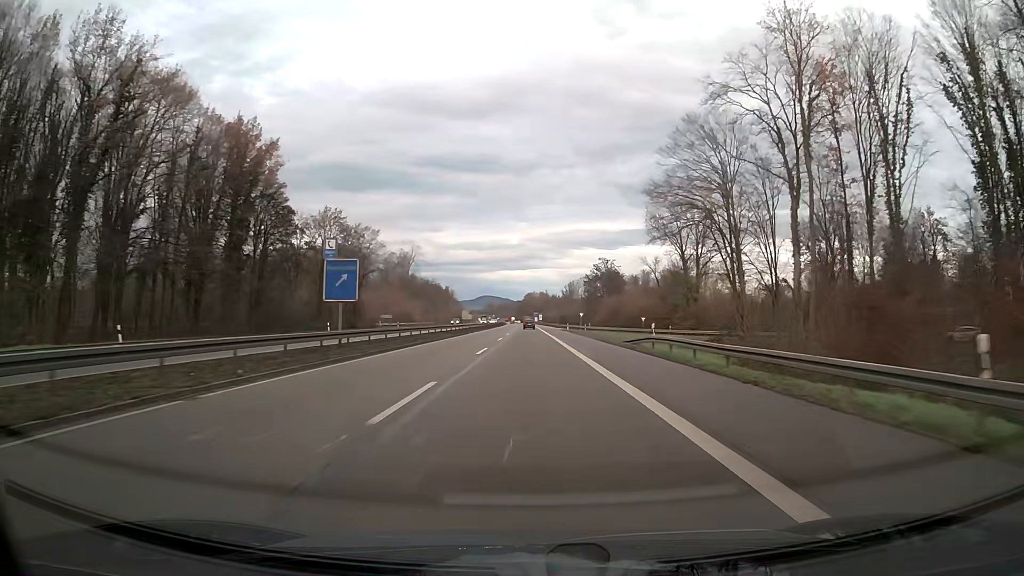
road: trunk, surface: asphalt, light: Day
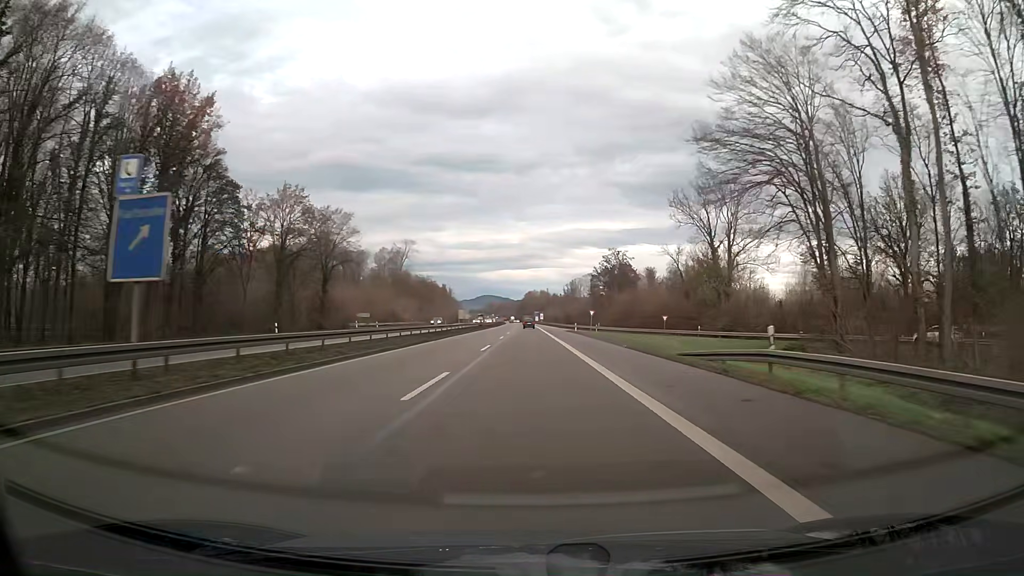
(0.0, +15.8) m; 0°
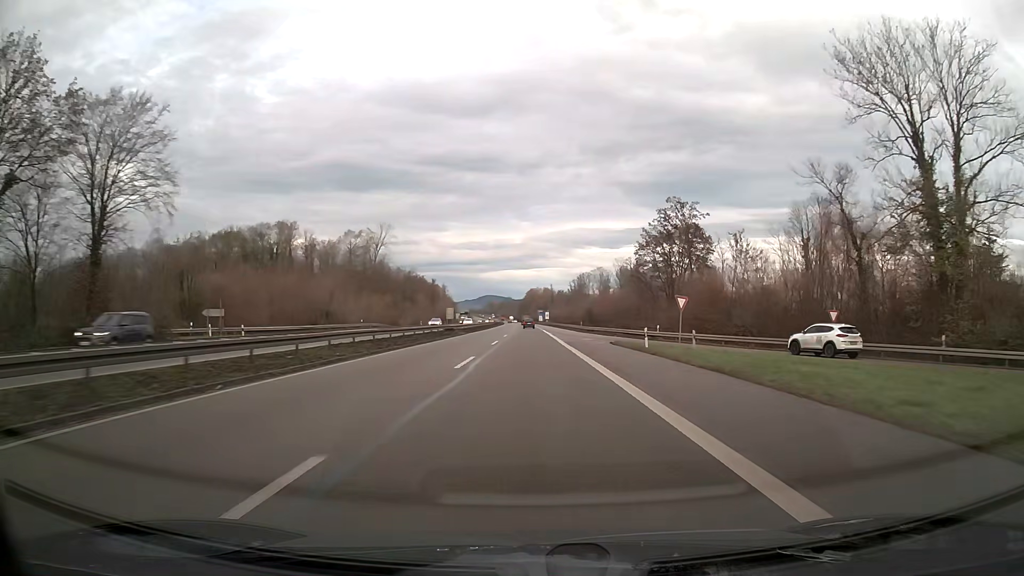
(-0.1, +47.4) m; 0°
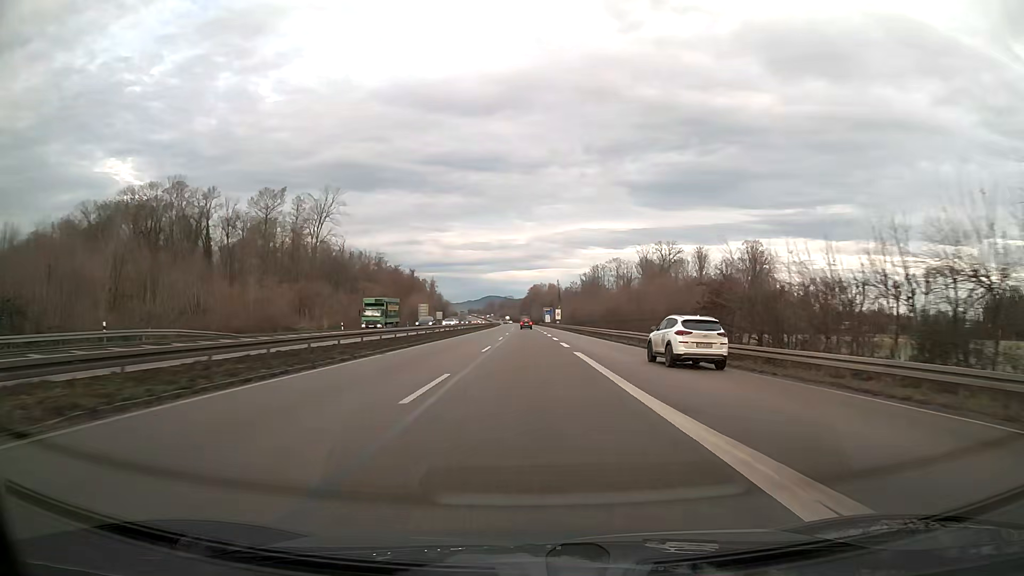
(-0.2, +63.2) m; 0°
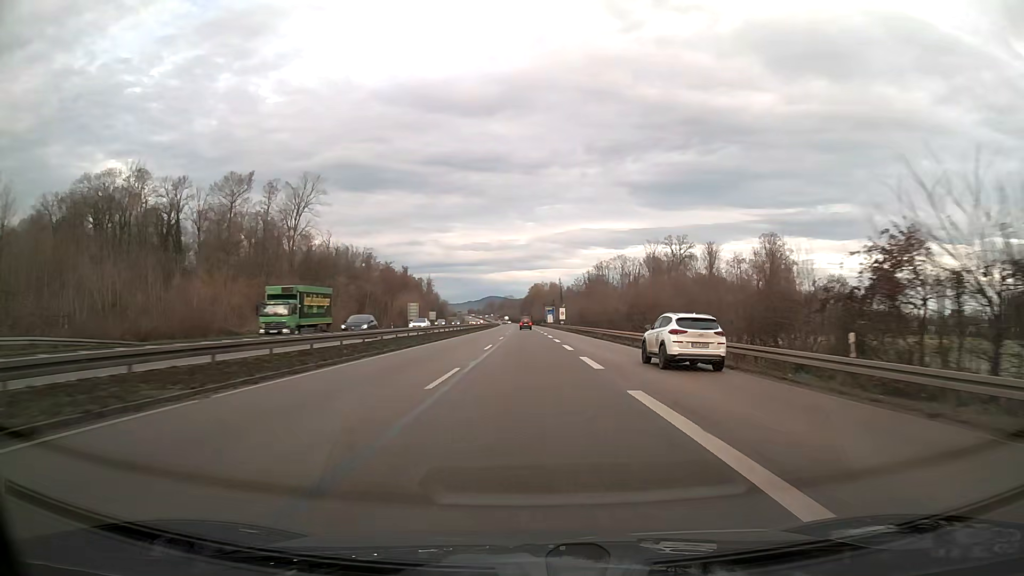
(0.0, +15.8) m; 0°
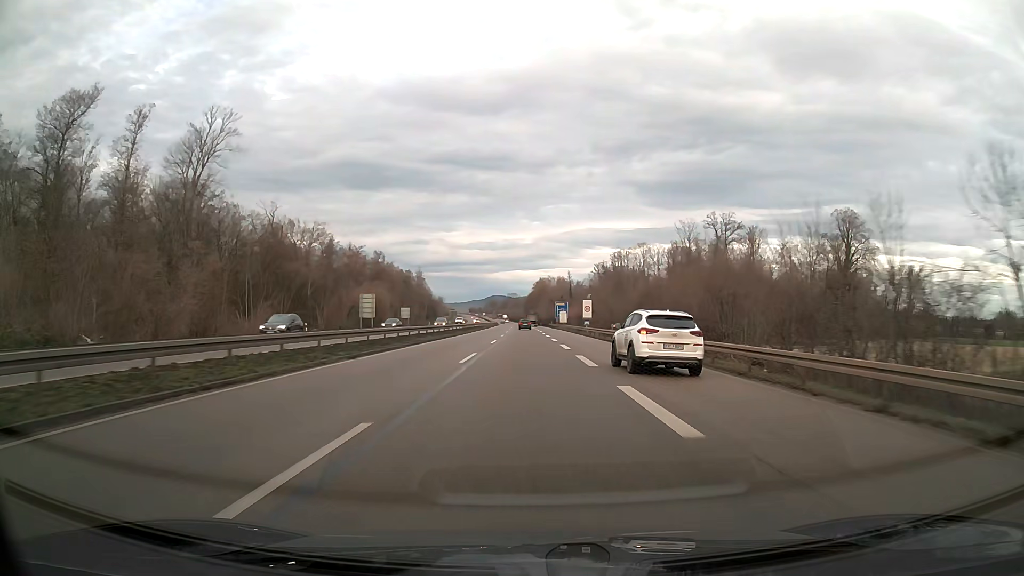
(-0.1, +47.4) m; 0°
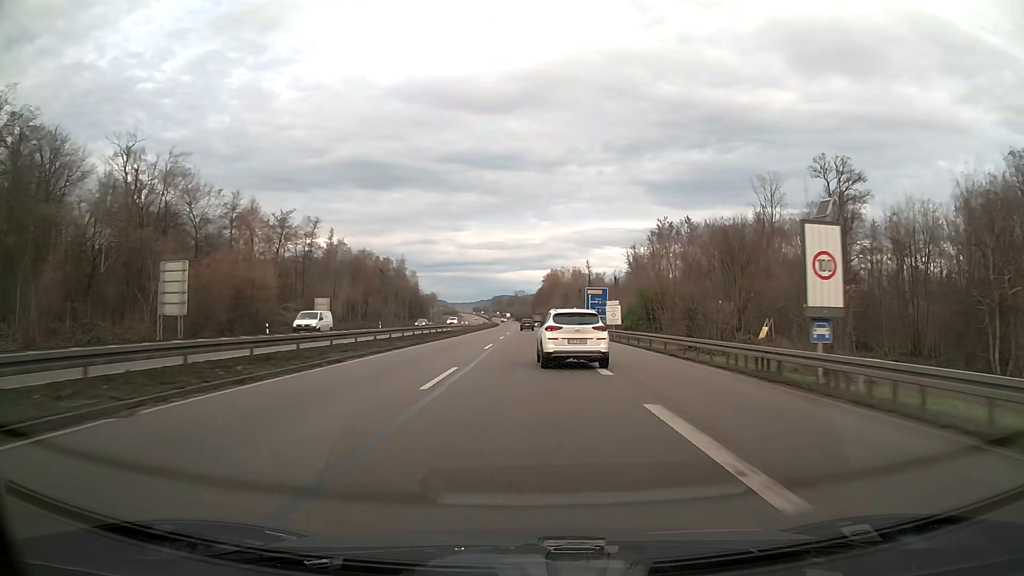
(-0.4, +63.1) m; -1°
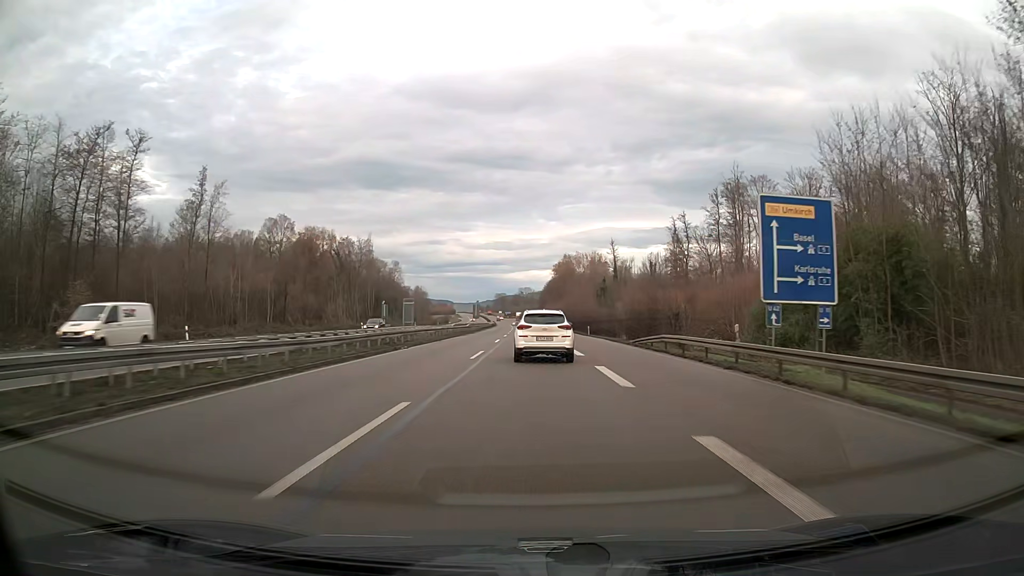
(-0.3, +63.2) m; -1°
